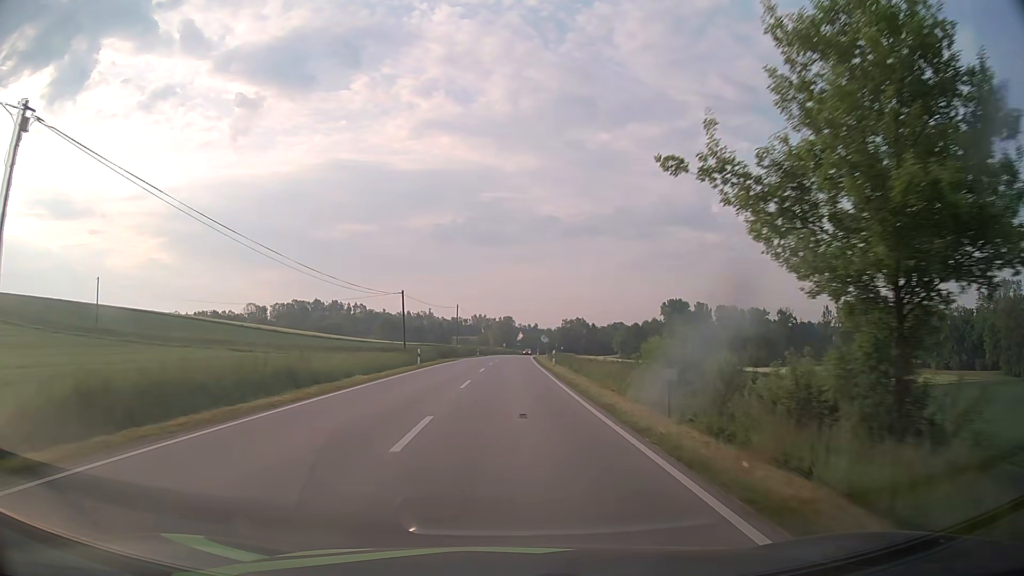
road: secondary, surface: asphalt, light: Day
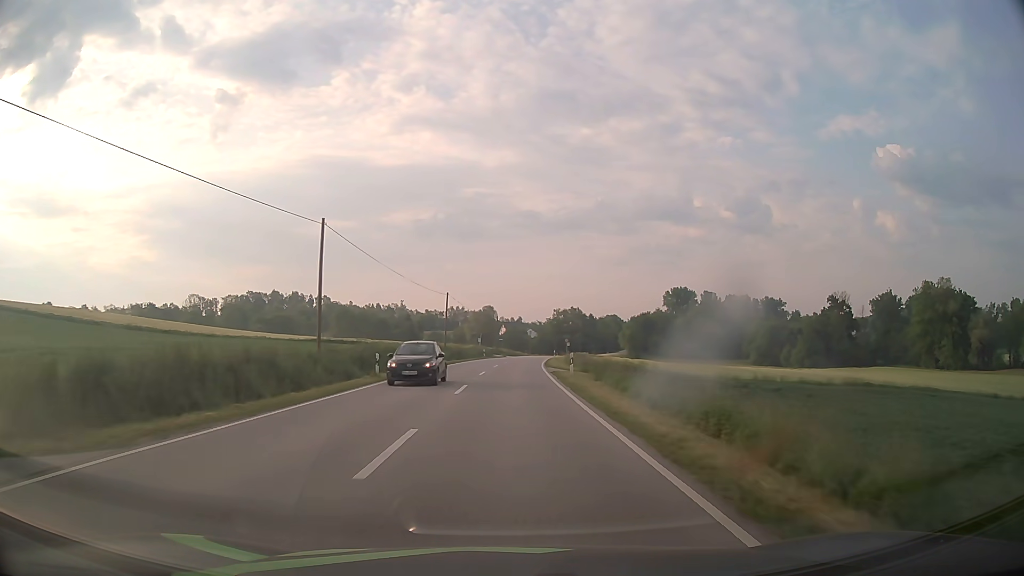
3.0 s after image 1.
(+0.7, +61.7) m; +2°
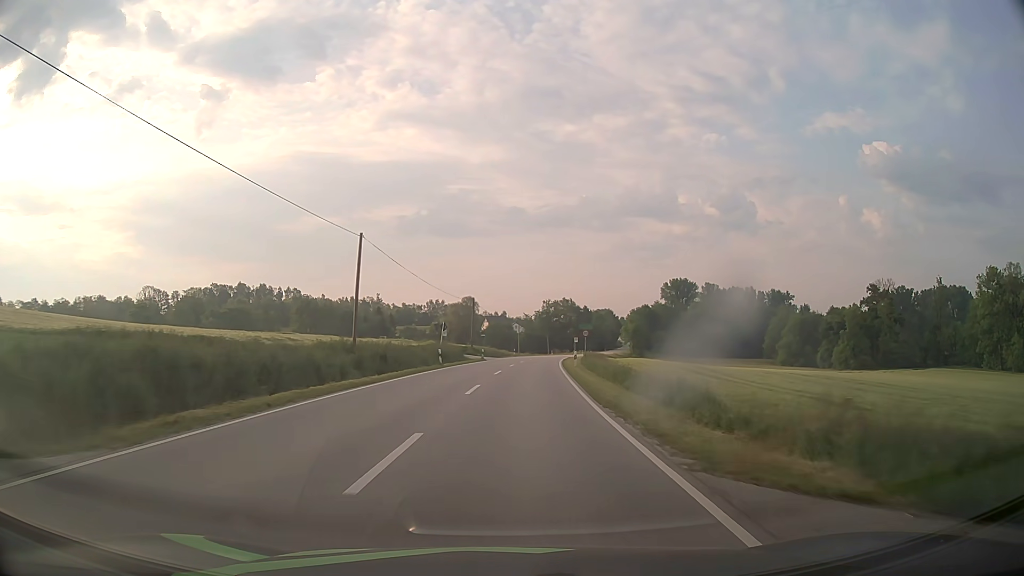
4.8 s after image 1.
(+0.3, +36.8) m; +1°
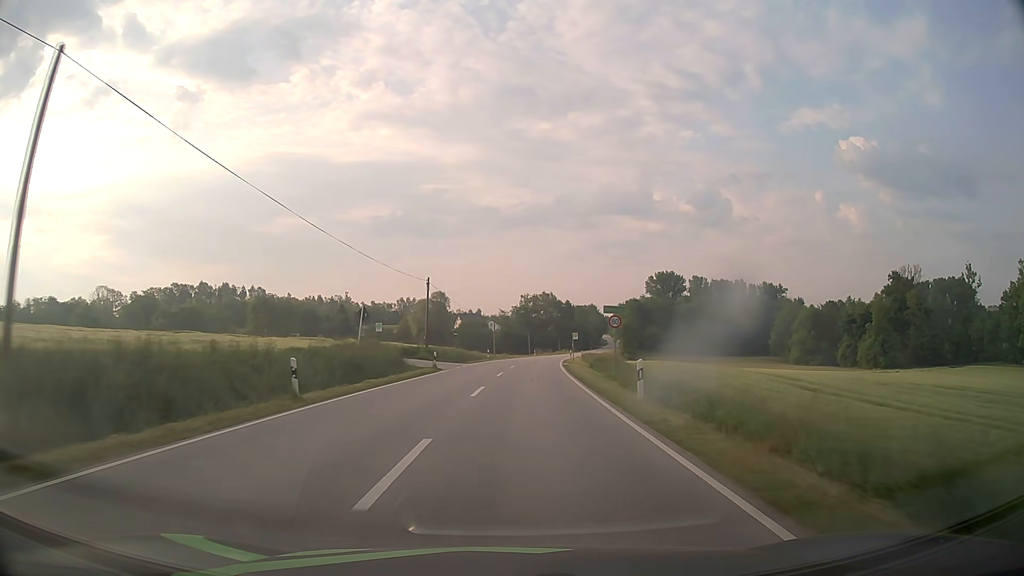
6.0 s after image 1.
(+0.4, +24.5) m; +2°
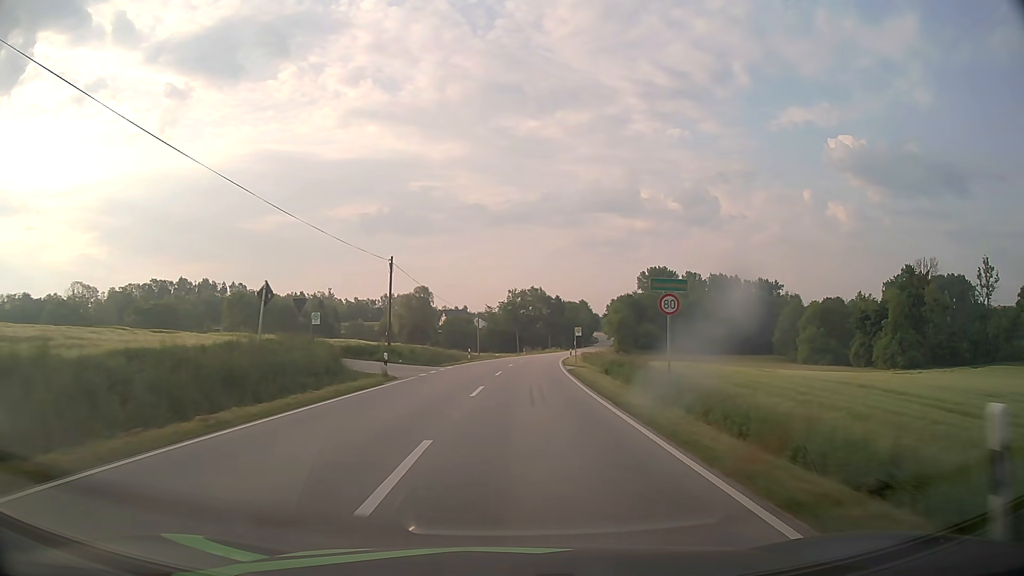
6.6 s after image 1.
(+0.1, +12.2) m; +1°
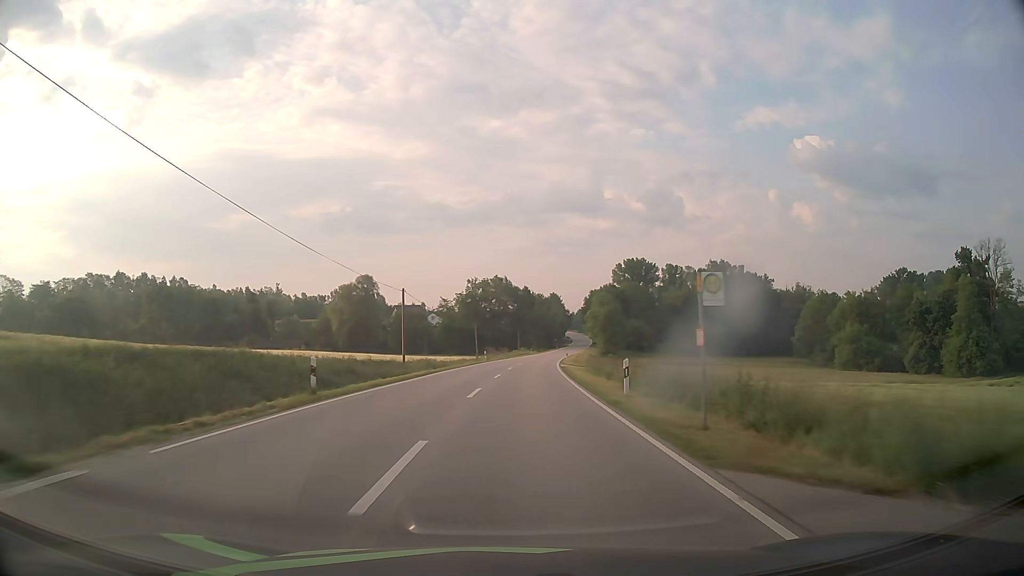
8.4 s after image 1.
(+0.9, +36.0) m; +3°
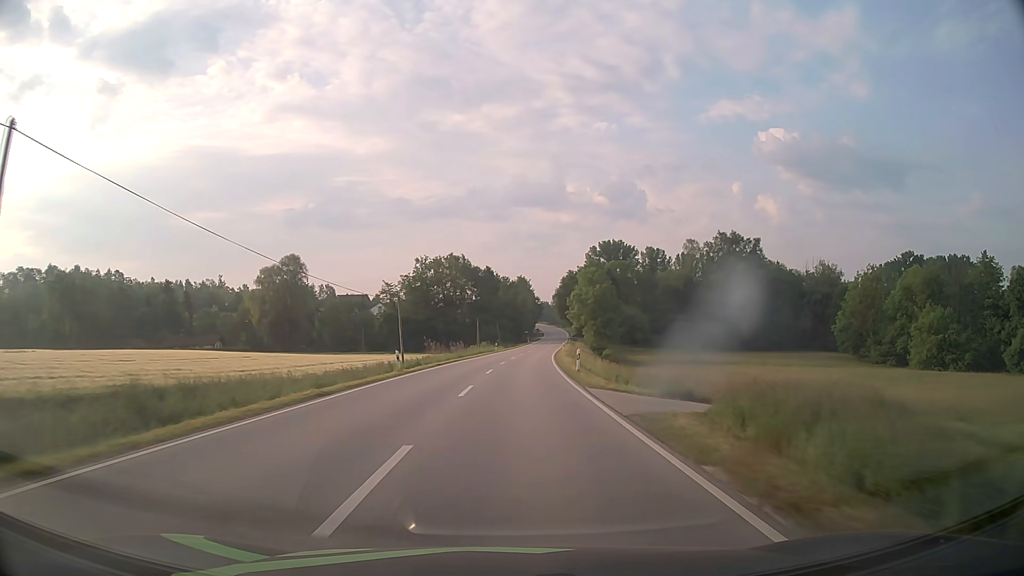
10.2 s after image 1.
(+1.0, +36.8) m; +3°
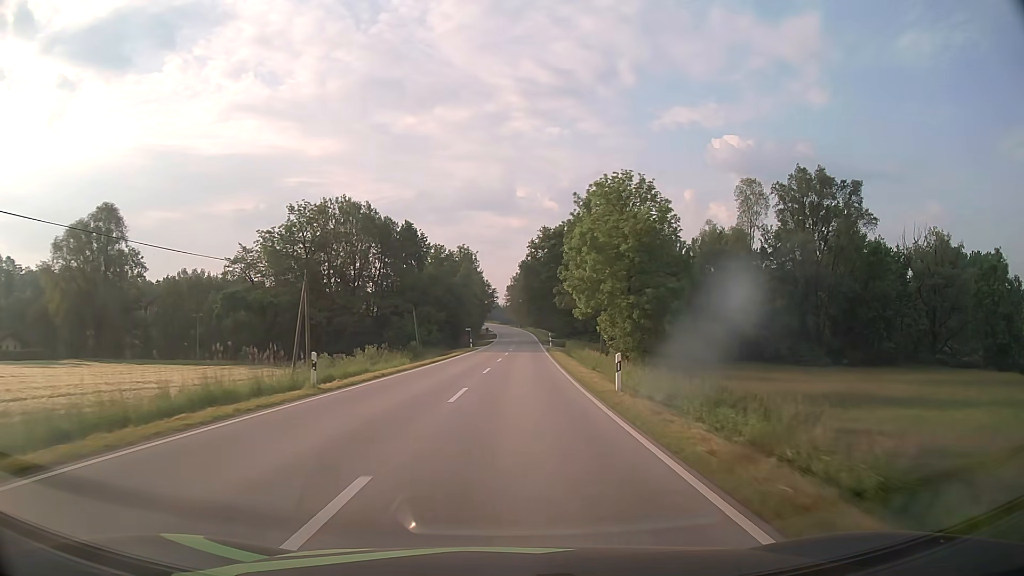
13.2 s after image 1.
(+2.3, +62.2) m; +4°
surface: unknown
(0, +10) (0, +20) (0, +30) (+1, +40) (+1, +50) (+1, +60) (+2, +70) (+2, +80) (+2, +90) (+3, +100) m
